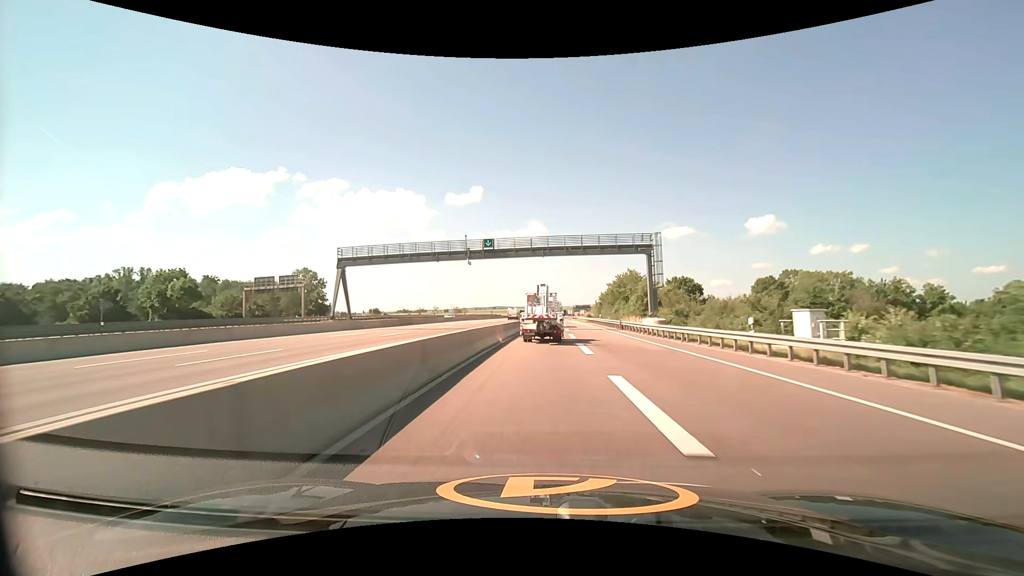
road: motorway_link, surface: asphalt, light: Day
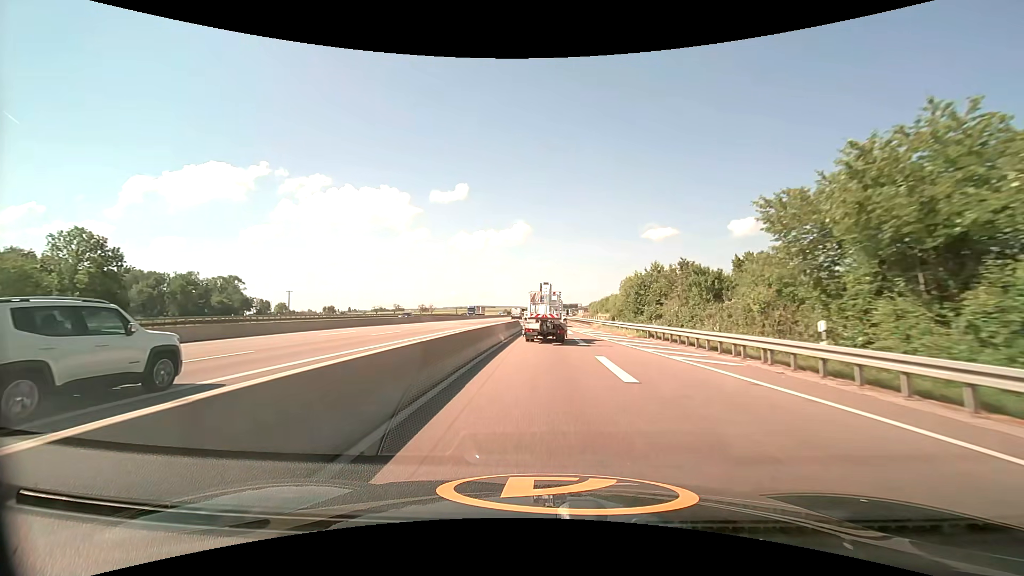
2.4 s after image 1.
(+0.8, +54.9) m; +2°
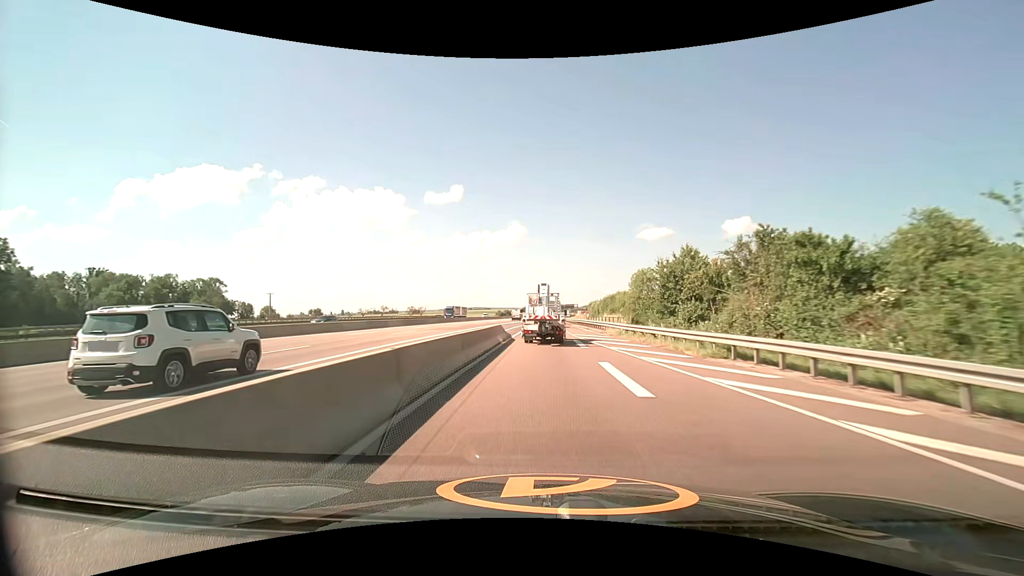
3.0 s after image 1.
(+0.1, +13.5) m; +1°
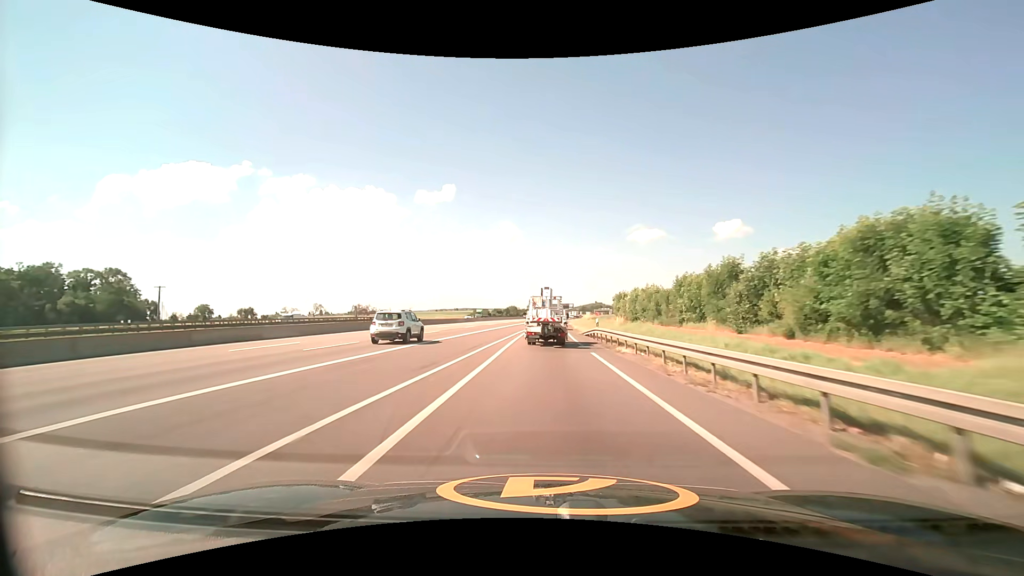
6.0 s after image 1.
(+0.6, +68.1) m; +1°
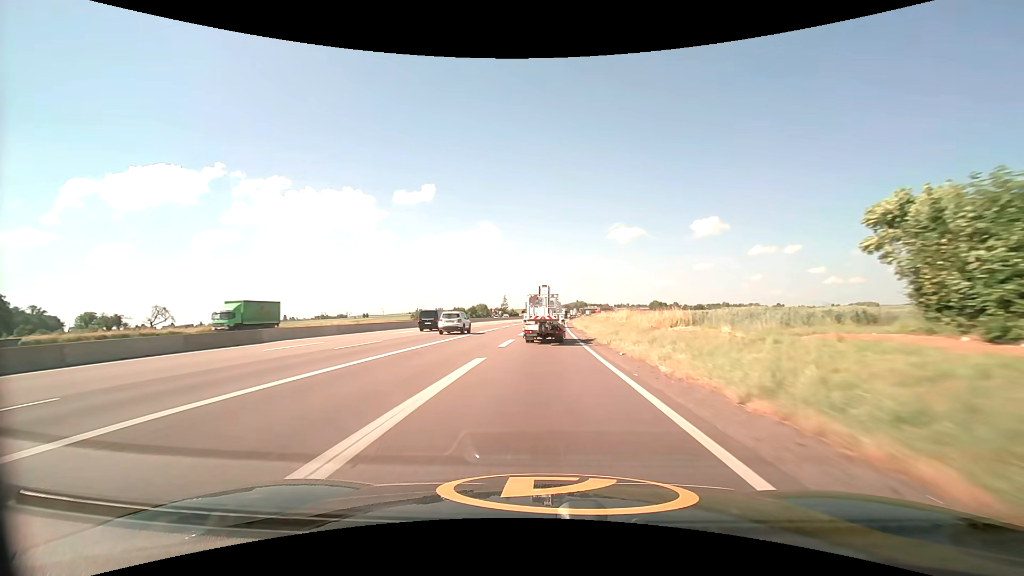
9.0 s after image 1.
(+1.3, +71.1) m; +2°
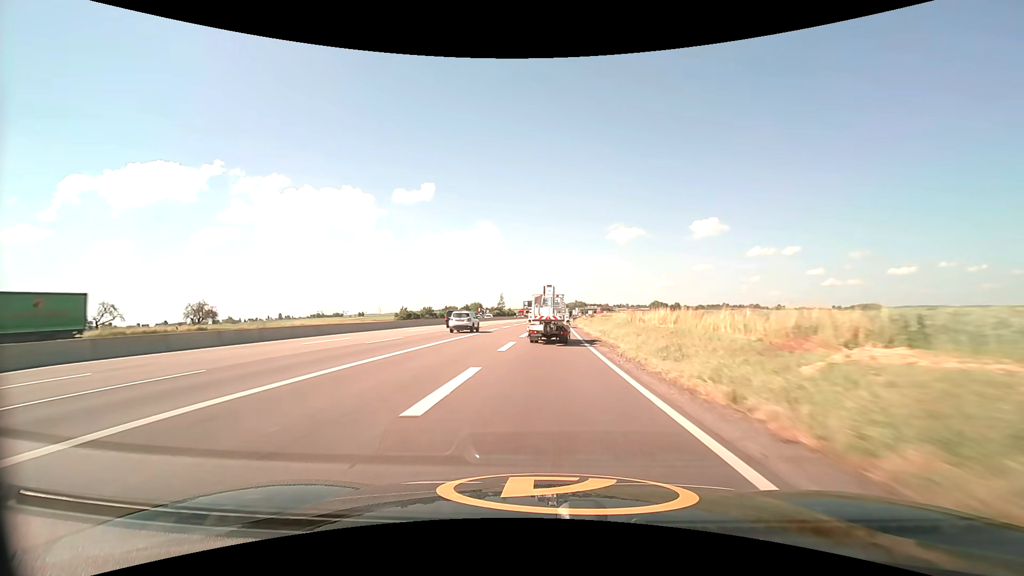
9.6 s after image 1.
(0.0, +14.7) m; 0°
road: motorway
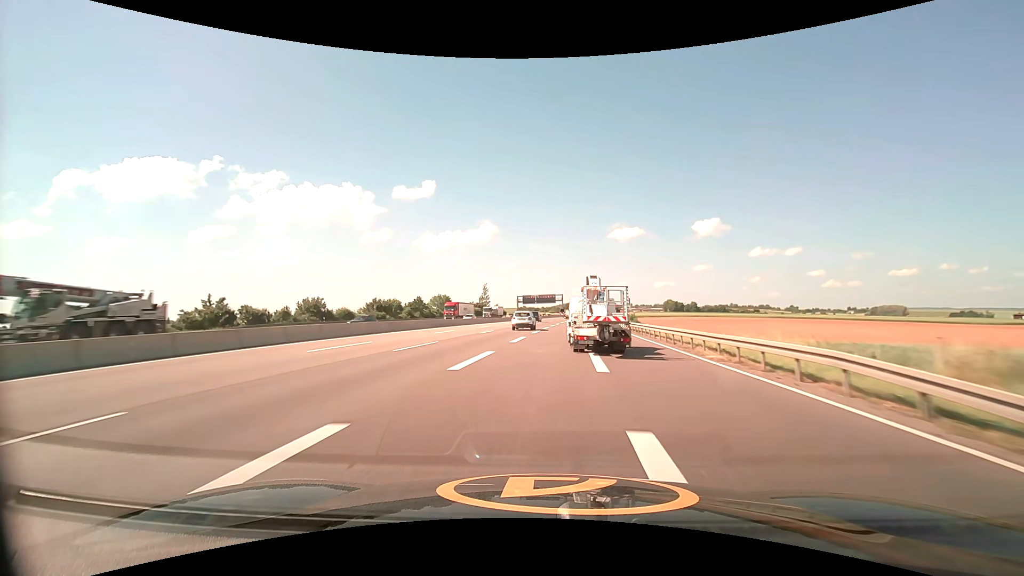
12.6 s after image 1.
(-0.2, +78.4) m; 0°
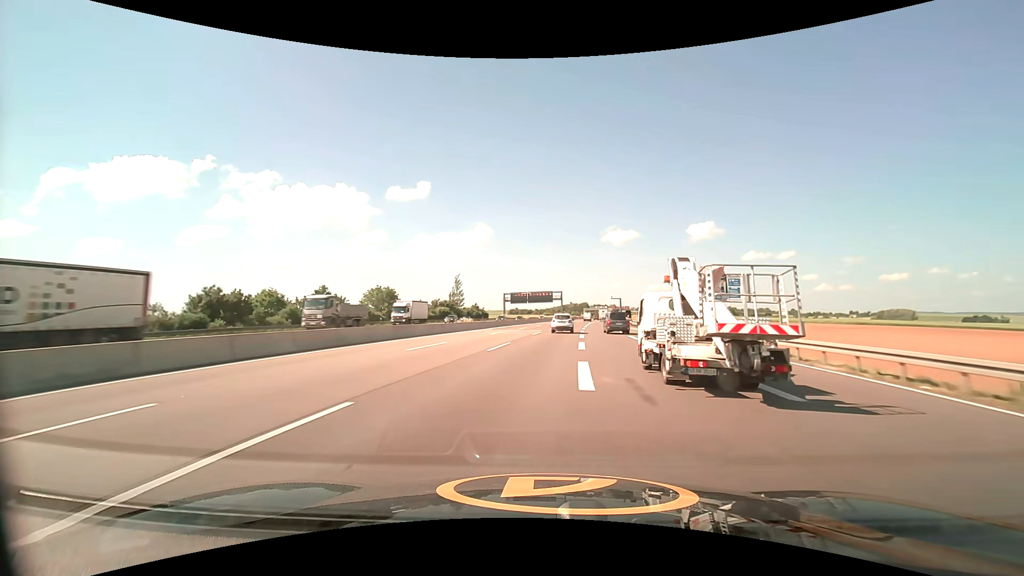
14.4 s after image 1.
(+0.3, +51.0) m; +1°
(0, +10) (0, +20) (+1, +30) (+1, +40) (+2, +50) (+3, +60) (+4, +70) (+5, +80) (+6, +90) (+7, +100) m
